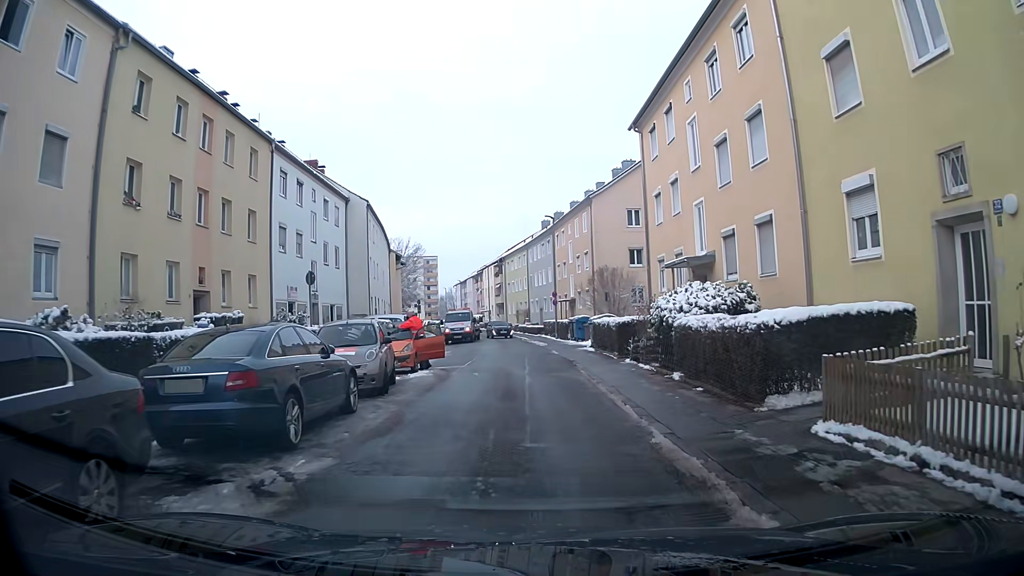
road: residential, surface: asphalt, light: Day
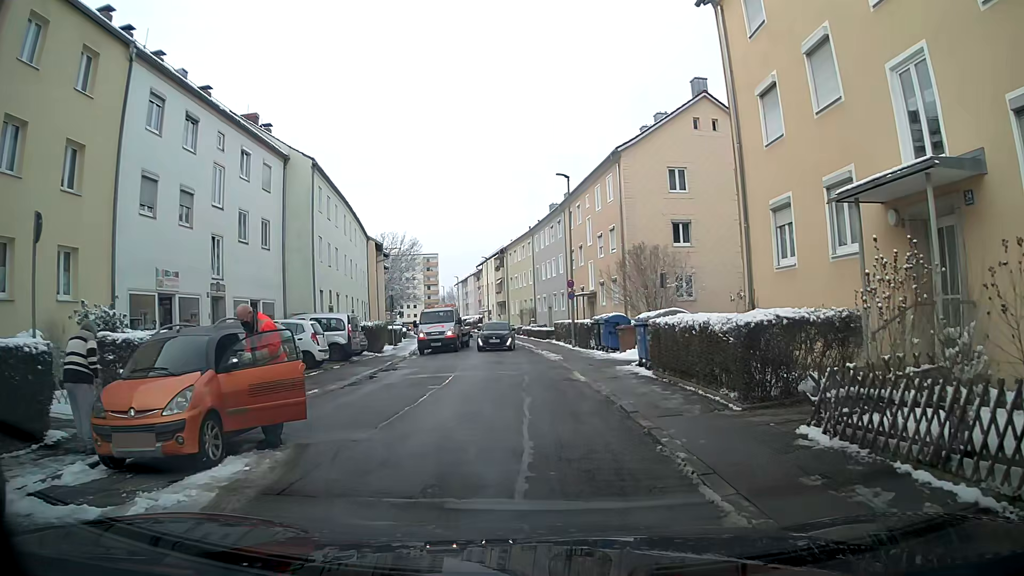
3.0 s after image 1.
(+0.1, +12.6) m; 0°
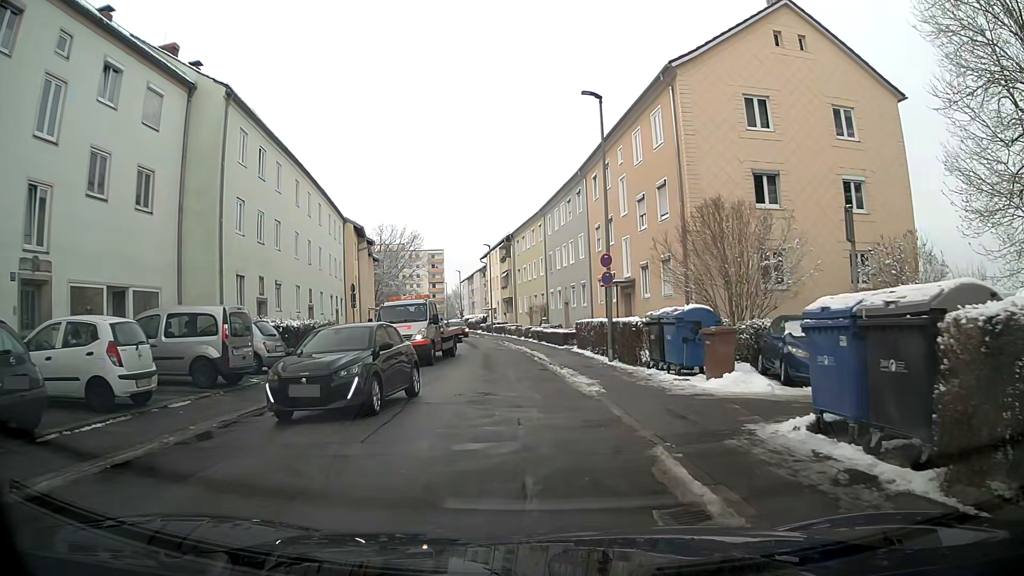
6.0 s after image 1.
(+0.2, +11.5) m; 0°
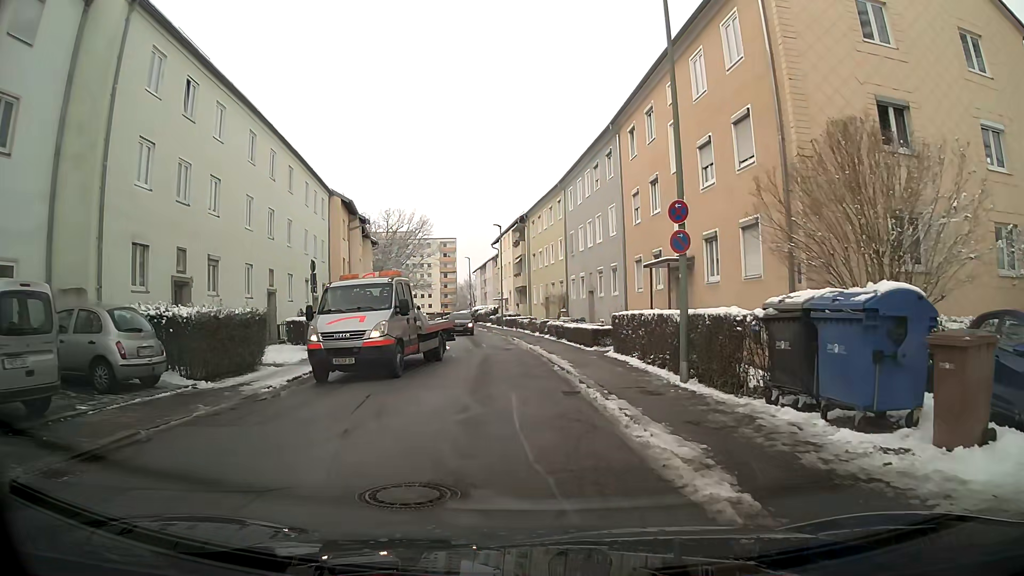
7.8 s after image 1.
(-0.1, +7.7) m; -2°
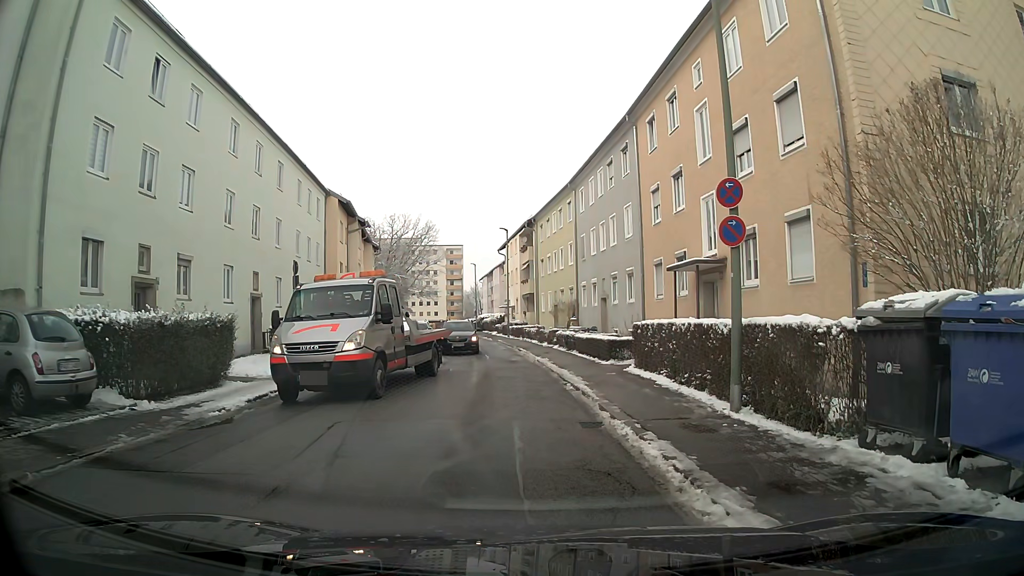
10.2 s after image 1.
(0.0, +2.4) m; -1°
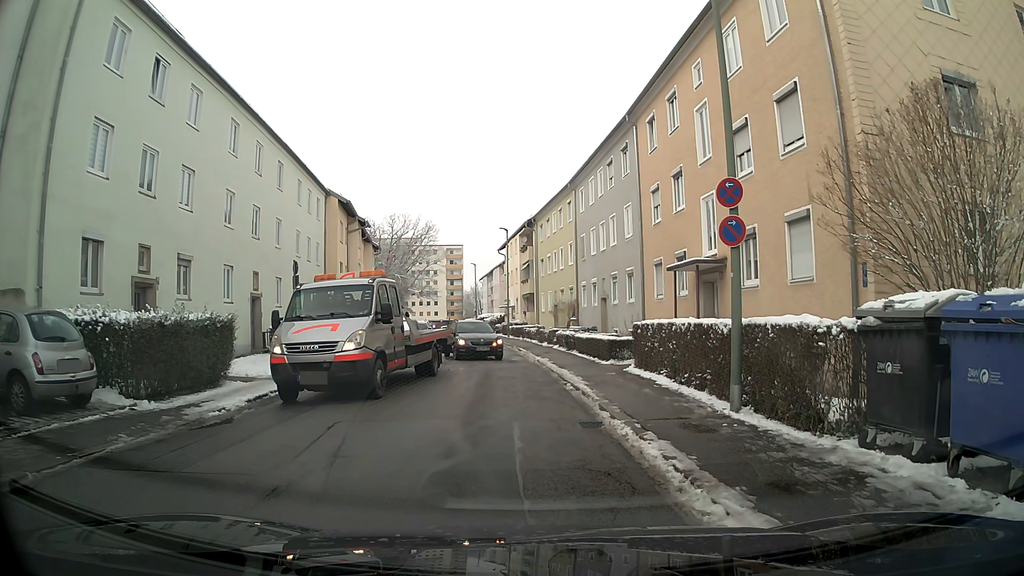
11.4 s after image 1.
(0.0, 0.0) m; 0°
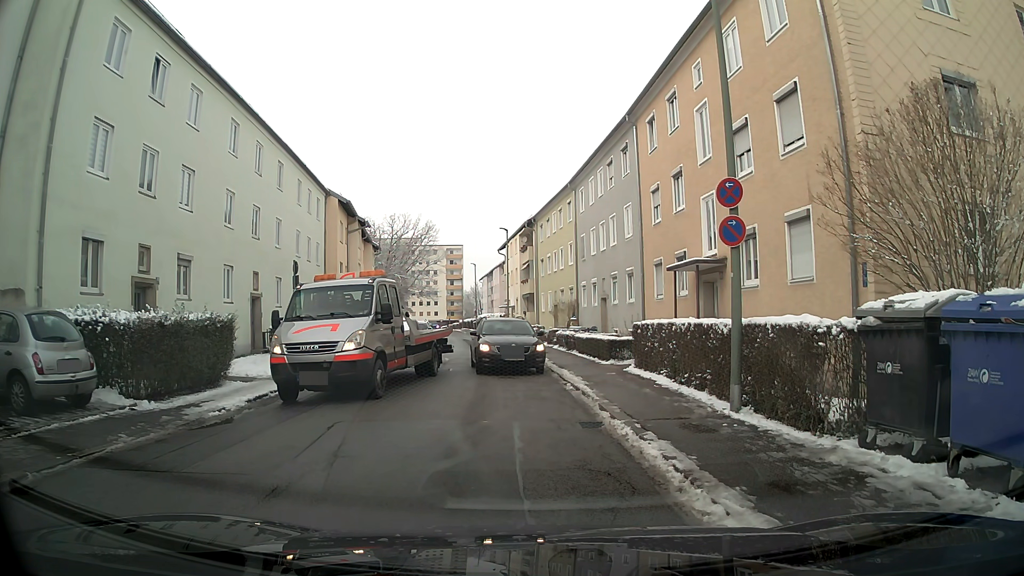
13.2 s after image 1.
(0.0, 0.0) m; 0°
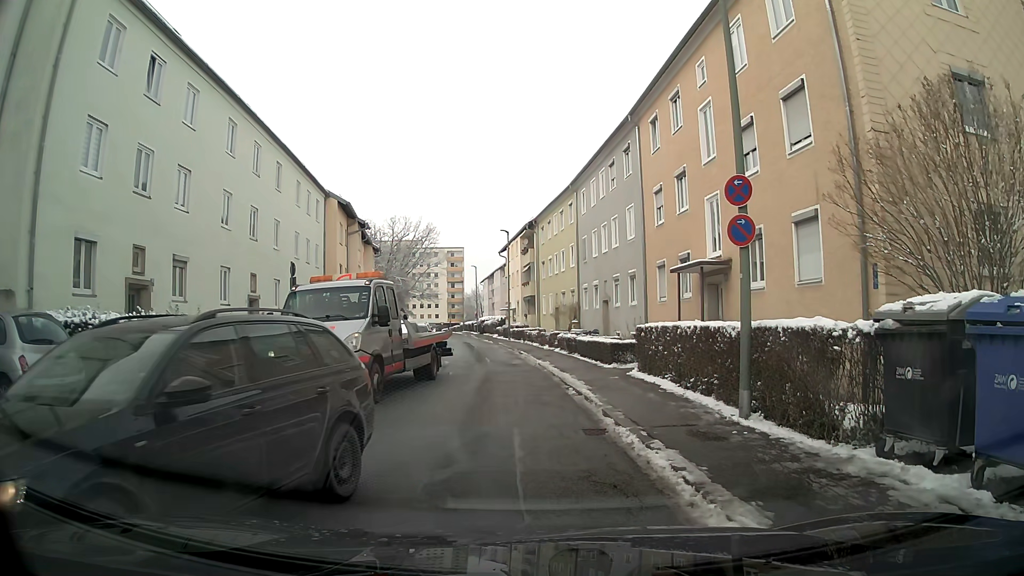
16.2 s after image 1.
(0.0, +0.3) m; 0°
(0, +10) (-1, +20) (-2, +30) (-3, +40) (-4, +50) (-5, +60) (-6, +70) (-8, +80) (-10, +89) (-11, +99) m
